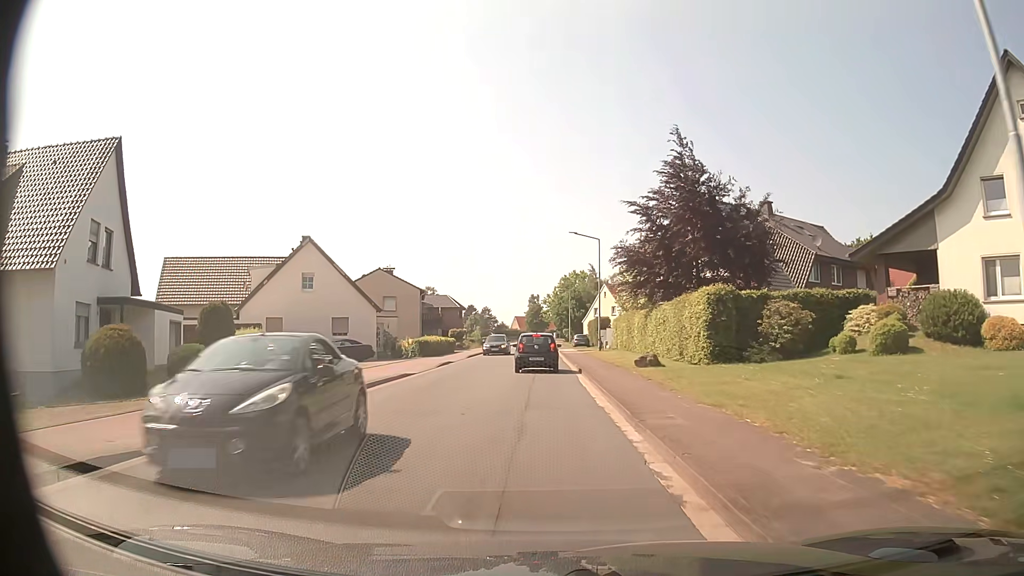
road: tertiary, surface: asphalt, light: Day
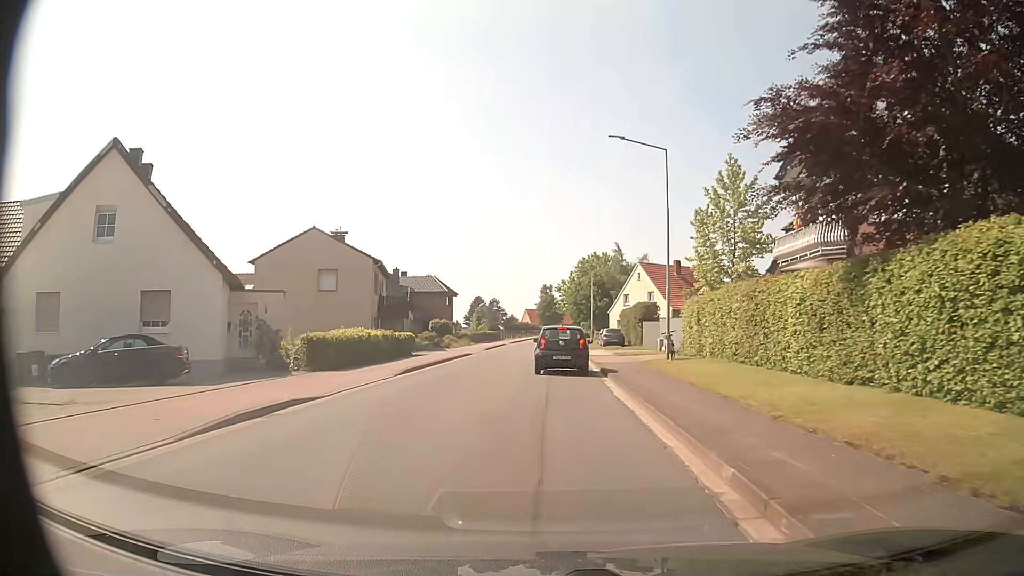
(-0.2, +23.2) m; -1°
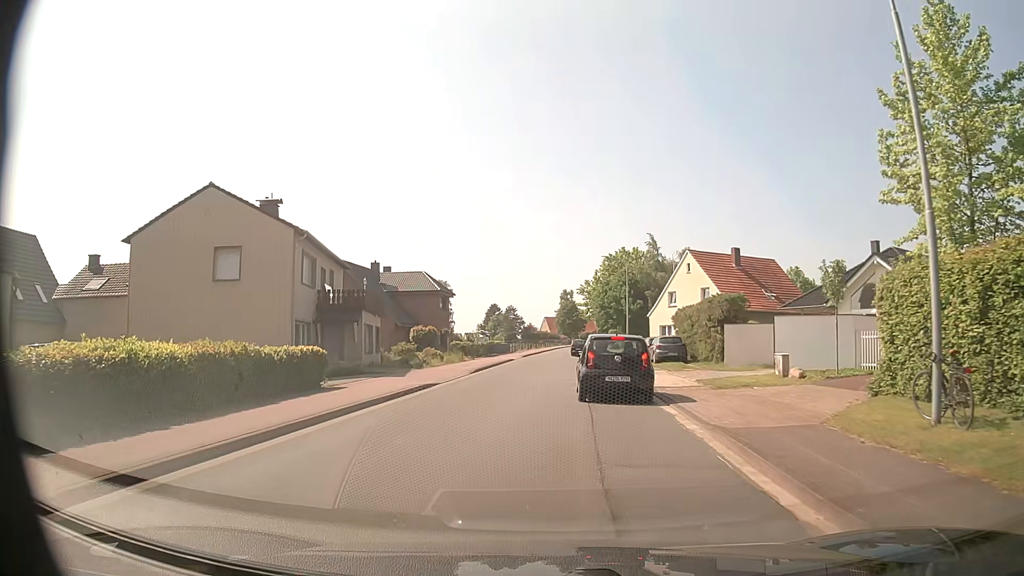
(-0.1, +17.2) m; -1°
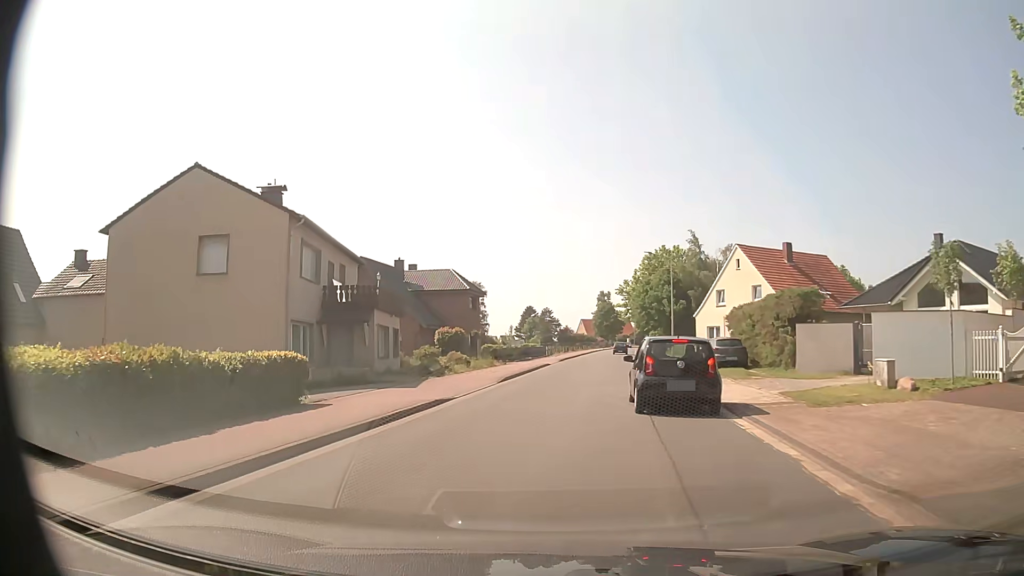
(-0.2, +4.7) m; -3°
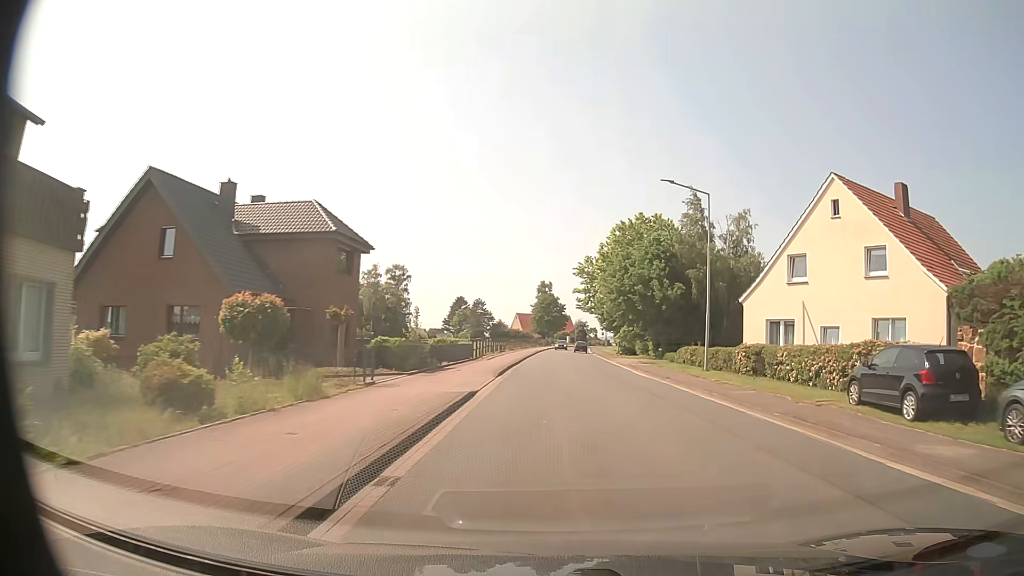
(+0.1, +25.9) m; +6°
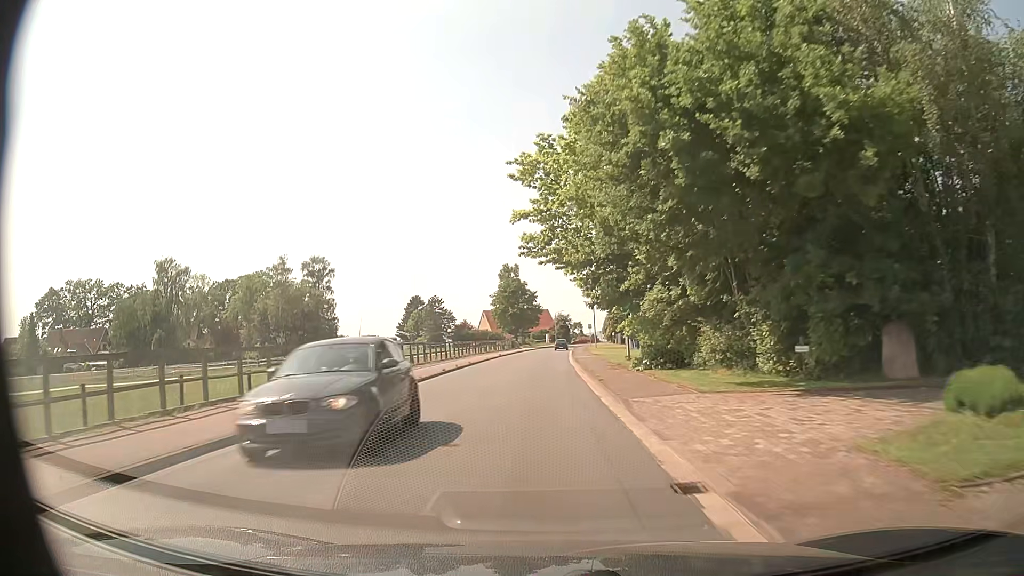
(+3.2, +41.2) m; +1°
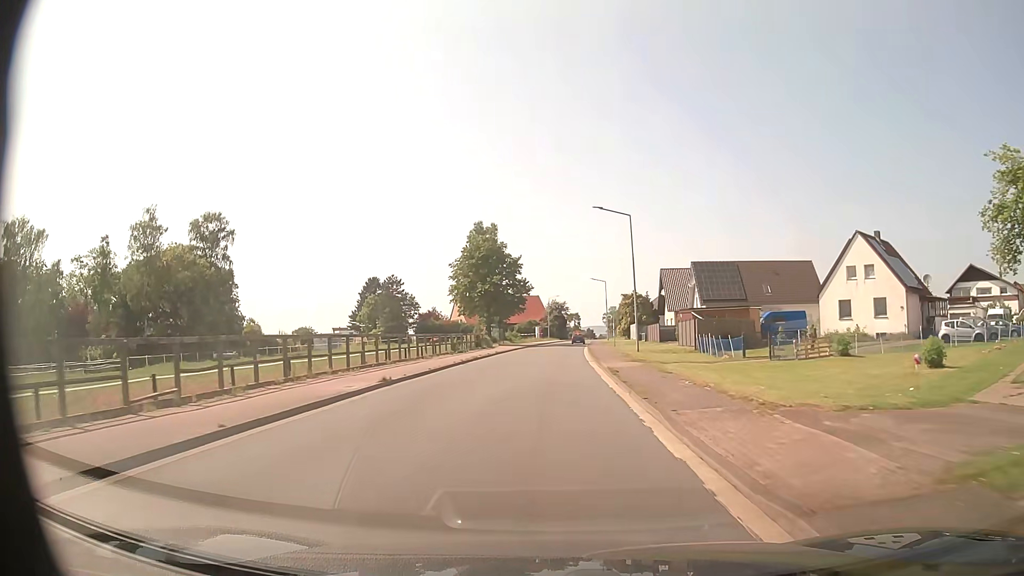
(+0.1, +41.7) m; +1°
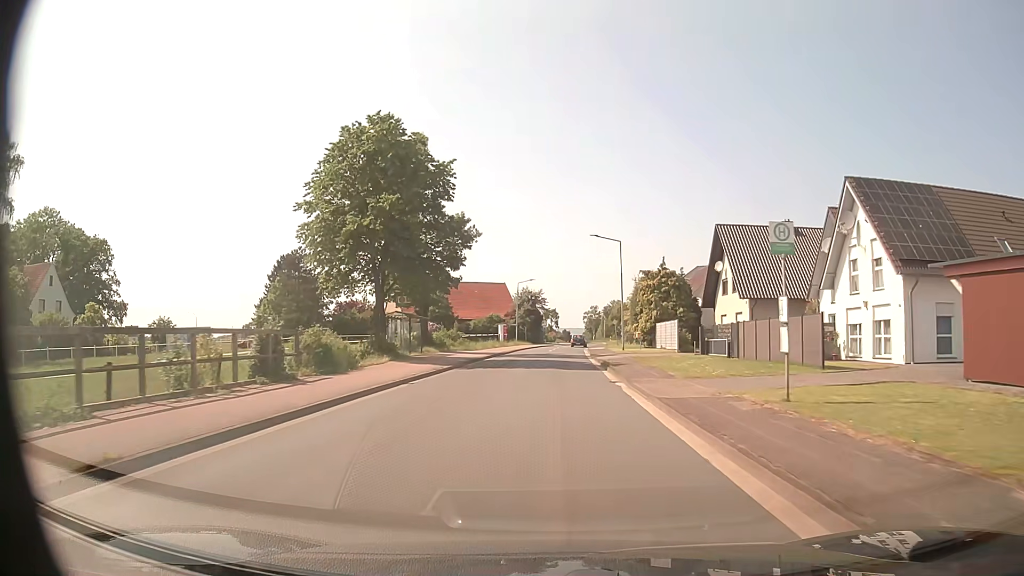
(+0.5, +41.7) m; +2°
(0, +10) (0, +20) (+1, +30) (+1, +40) (+1, +50) (+2, +60) (+2, +70) (+4, +80) (+5, +90) (+7, +100) m
